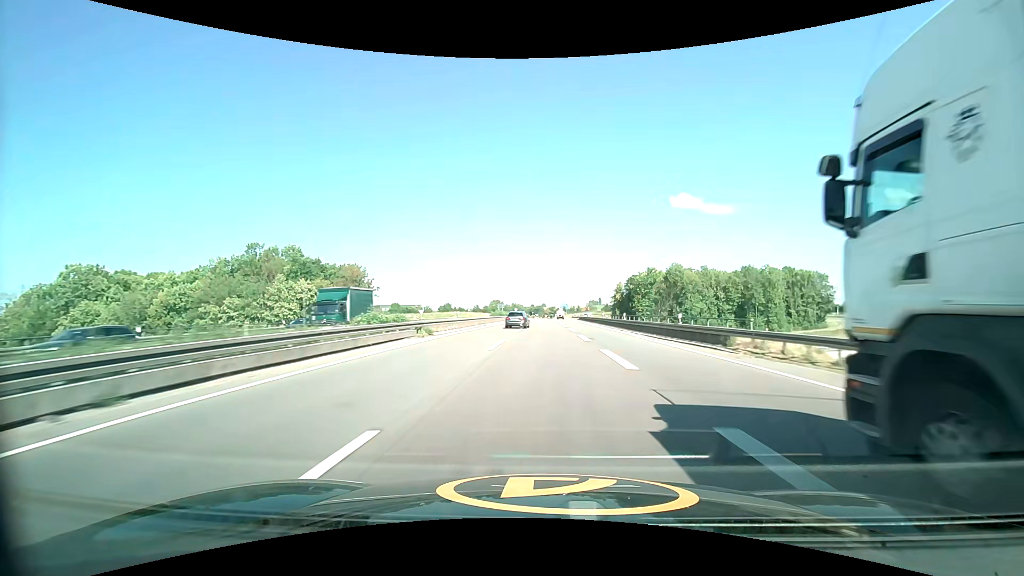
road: trunk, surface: asphalt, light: Day
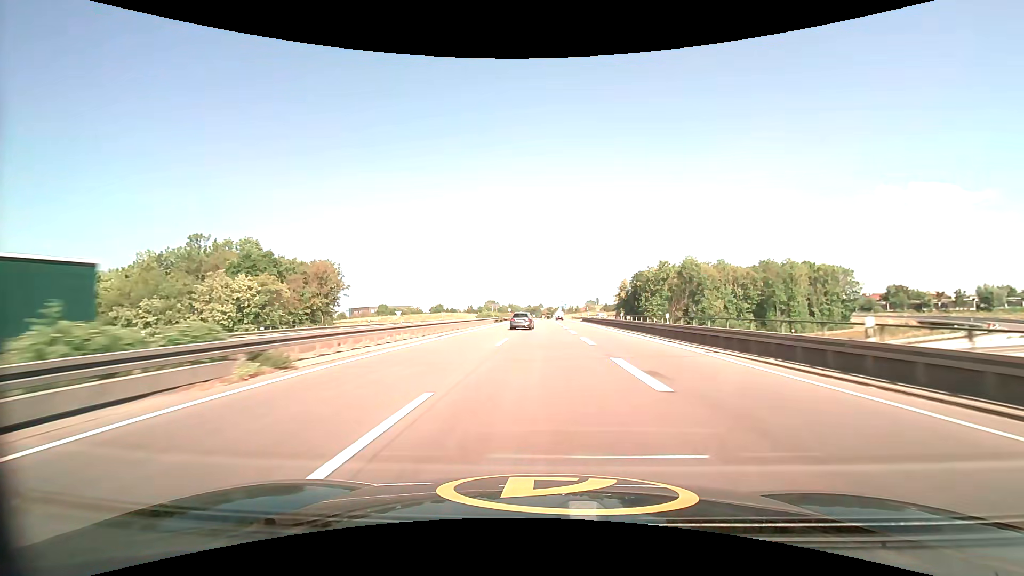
(0.0, +15.2) m; 0°
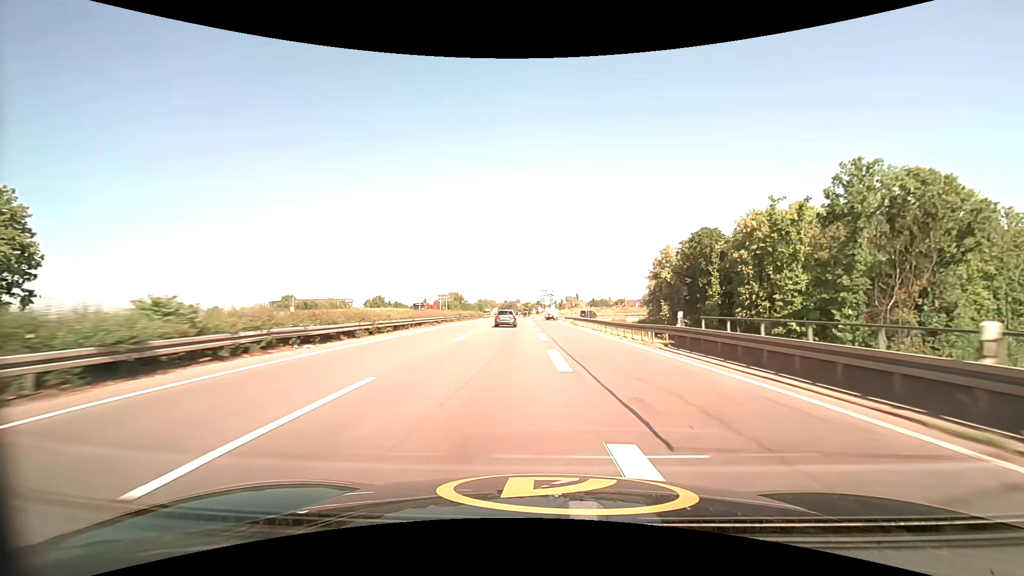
(+1.4, +69.7) m; +3°
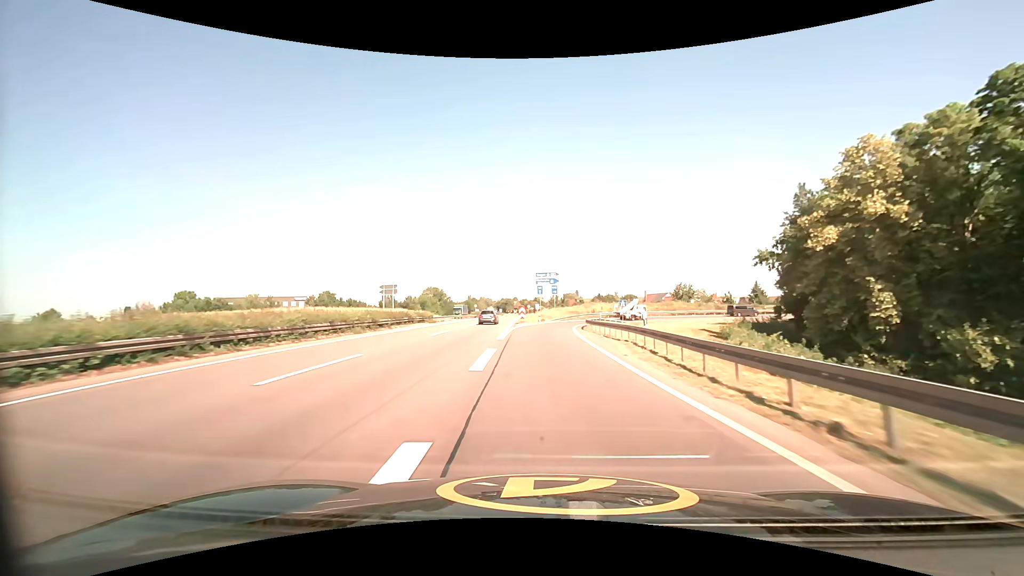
(+0.4, +48.0) m; 0°
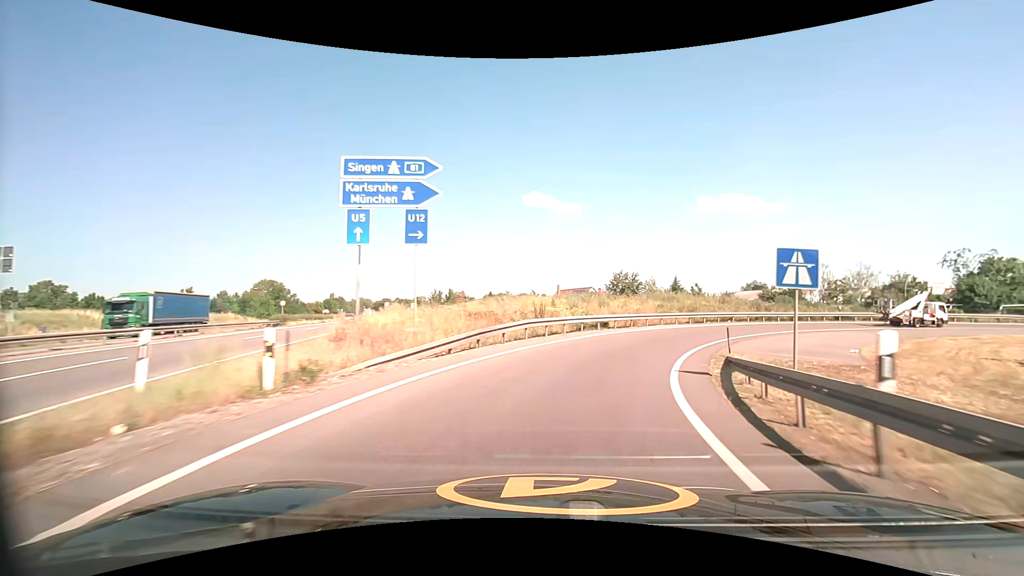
(+1.9, +50.6) m; +12°
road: motorway_link
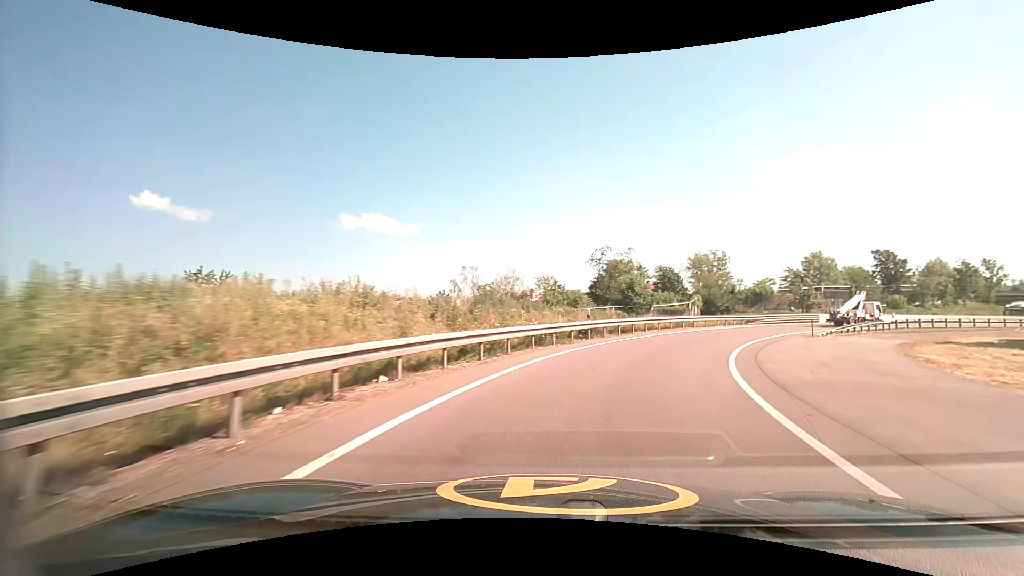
(+10.5, +31.5) m; +39°
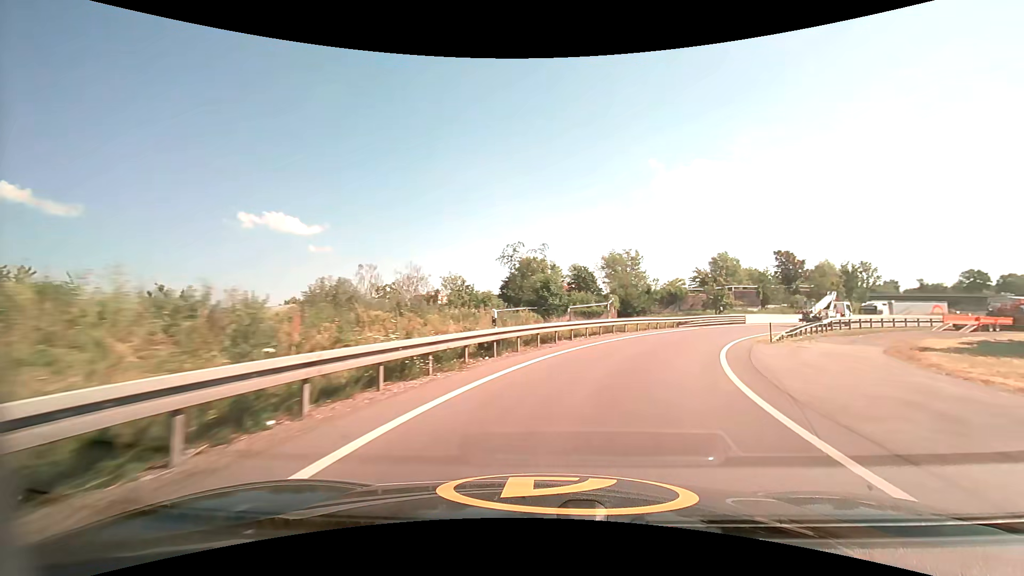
(+0.8, +8.3) m; +10°
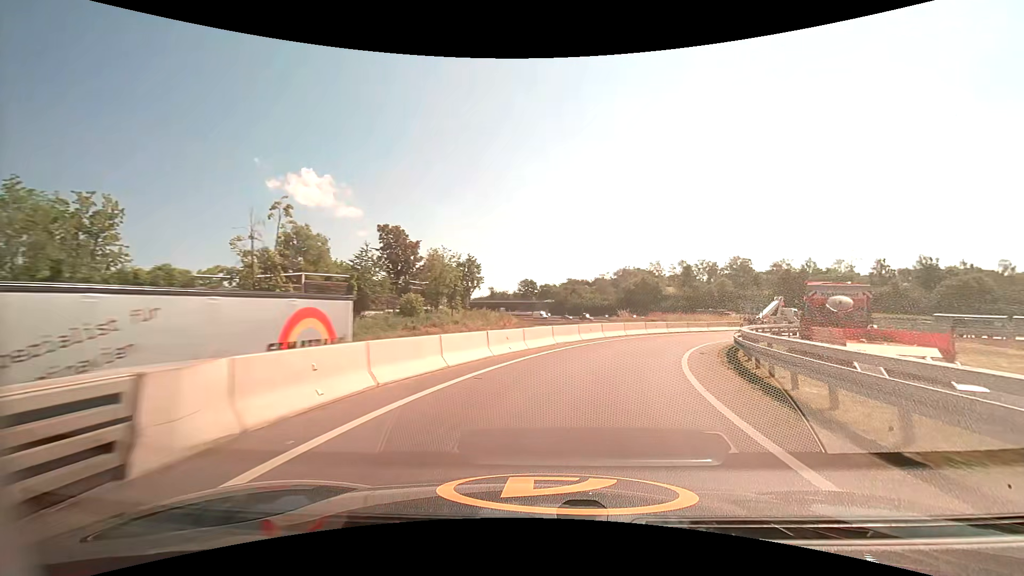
(+16.4, +39.8) m; +43°
(+1, +10) (+3, +20) (+7, +29) (+13, +37) (+20, +44) (+28, +50) (+38, +53) (+47, +56) (+57, +56) (+67, +54) m
